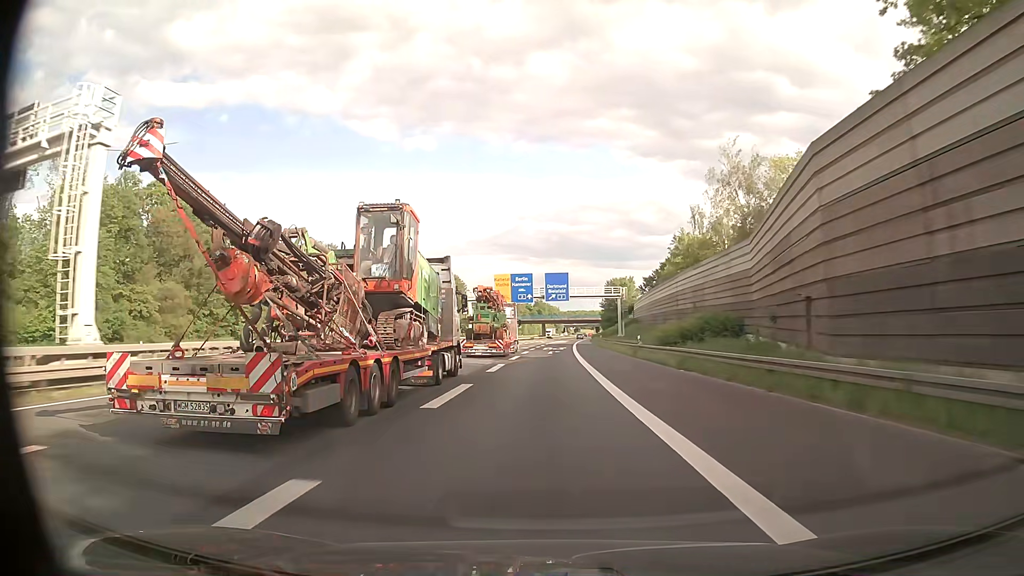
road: motorway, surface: asphalt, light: Day
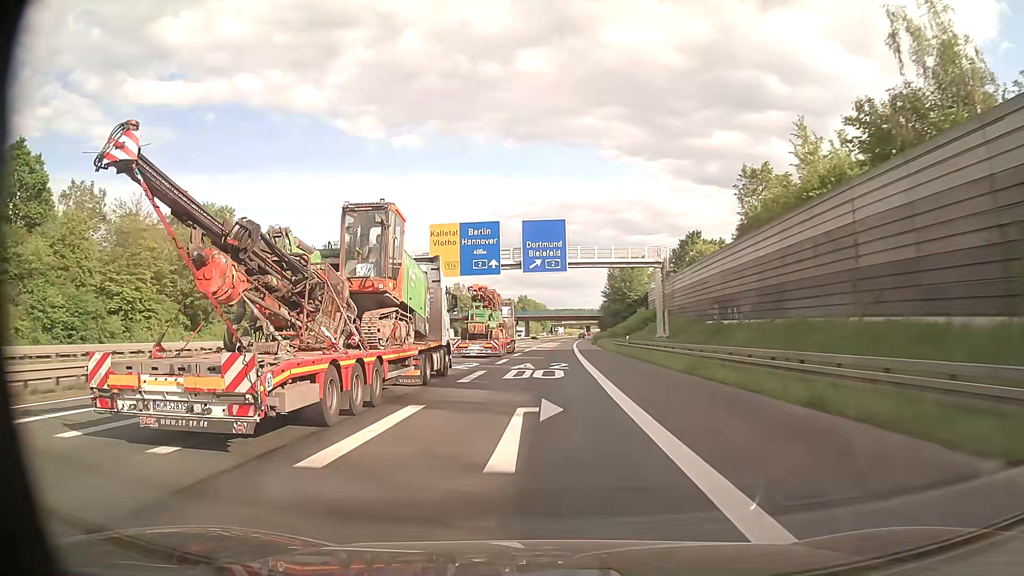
(+0.3, +42.9) m; +1°
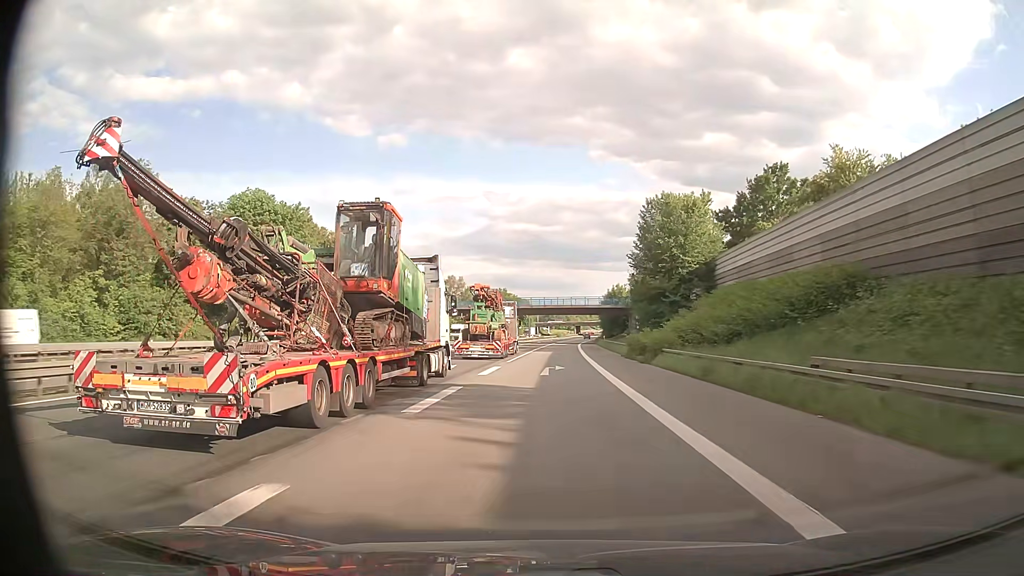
(+0.5, +56.9) m; +1°
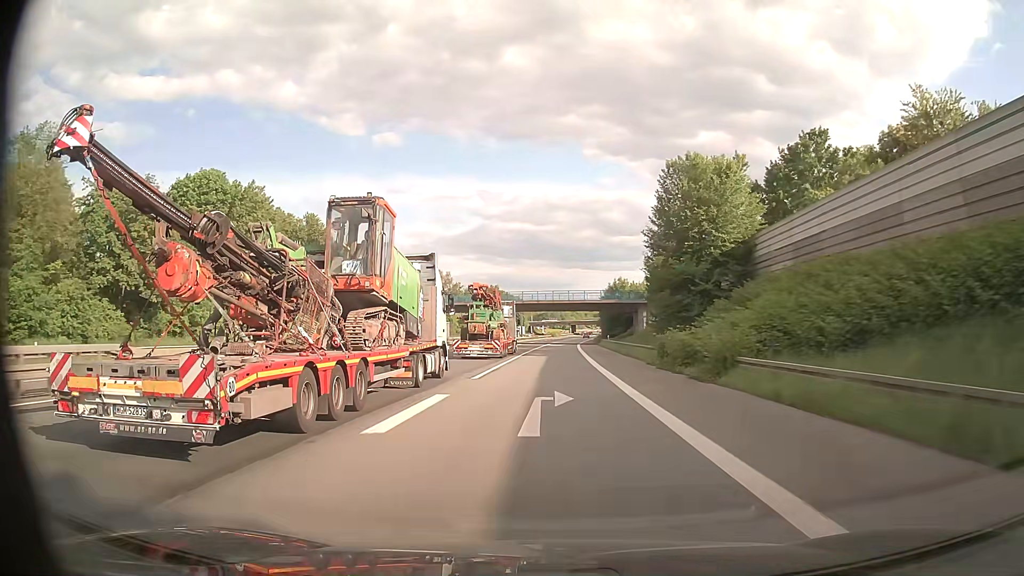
(0.0, +14.1) m; 0°
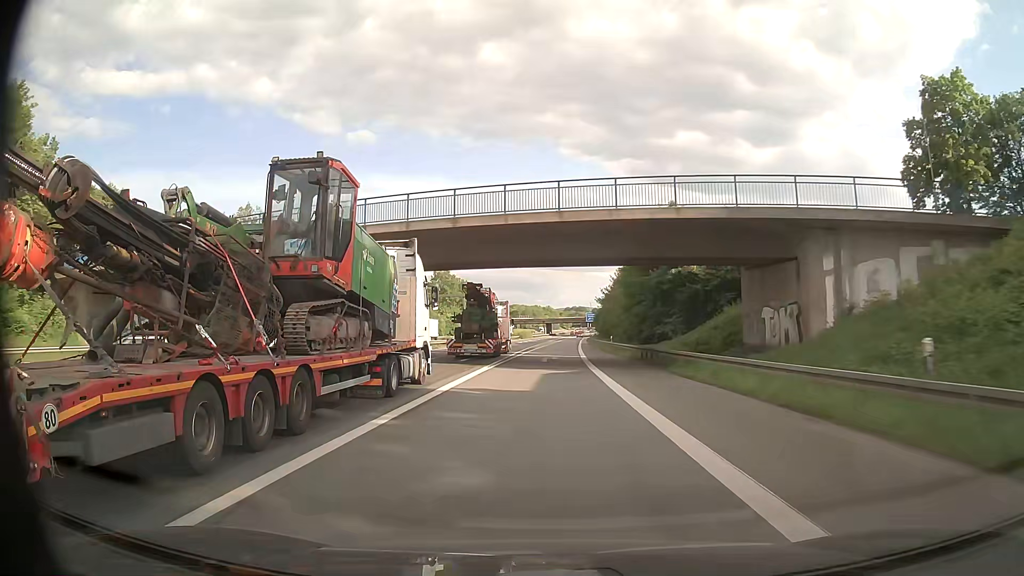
(+1.4, +69.7) m; +2°
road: motorway_link
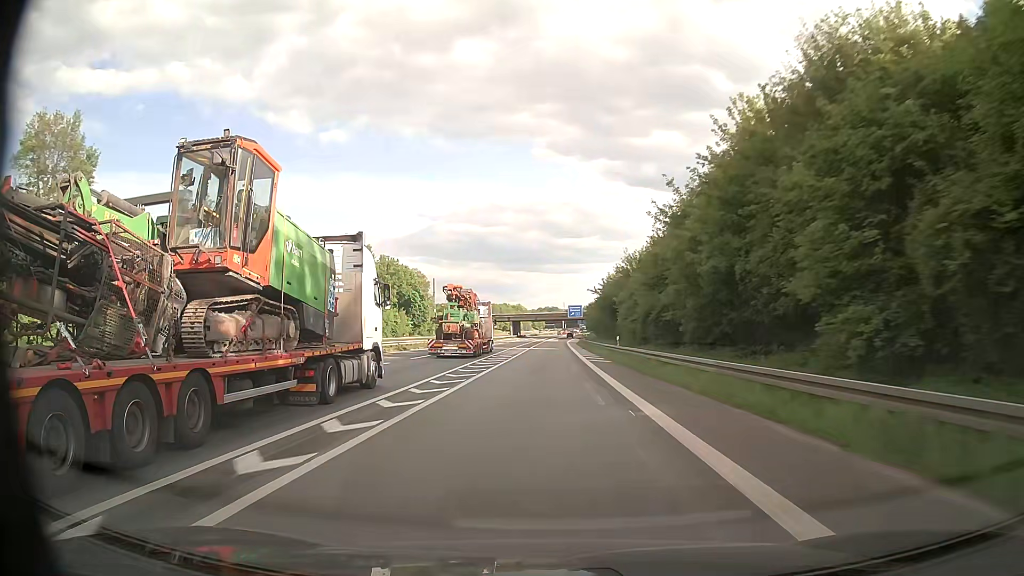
(+1.3, +69.0) m; +2°
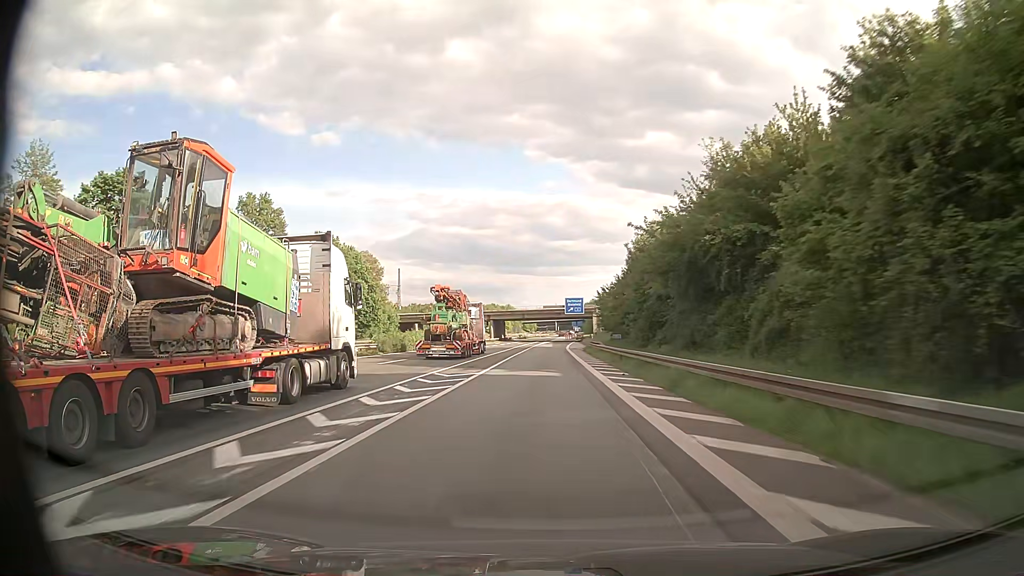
(+0.4, +41.5) m; +1°
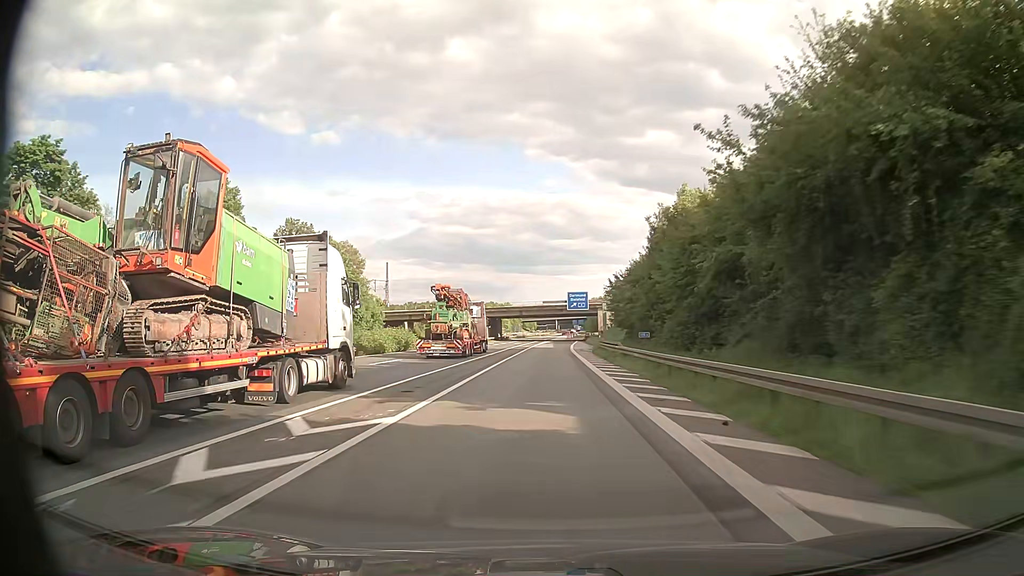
(0.0, +13.8) m; 0°
(0, +10) (0, +20) (0, +30) (0, +40) (0, +50) (0, +60) (0, +70) (+1, +80) (+1, +90) (+2, +100) m
